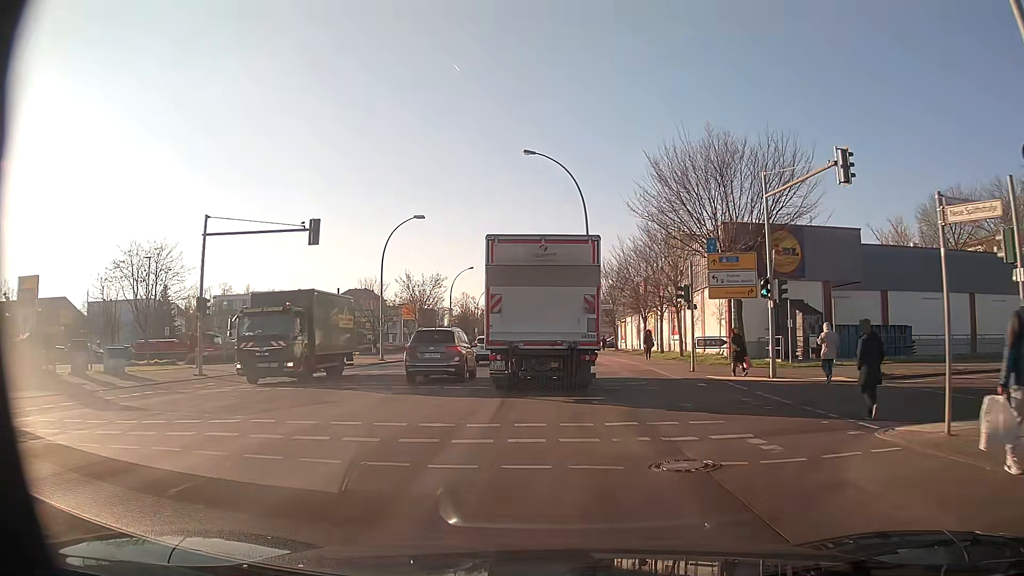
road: secondary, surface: asphalt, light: Day
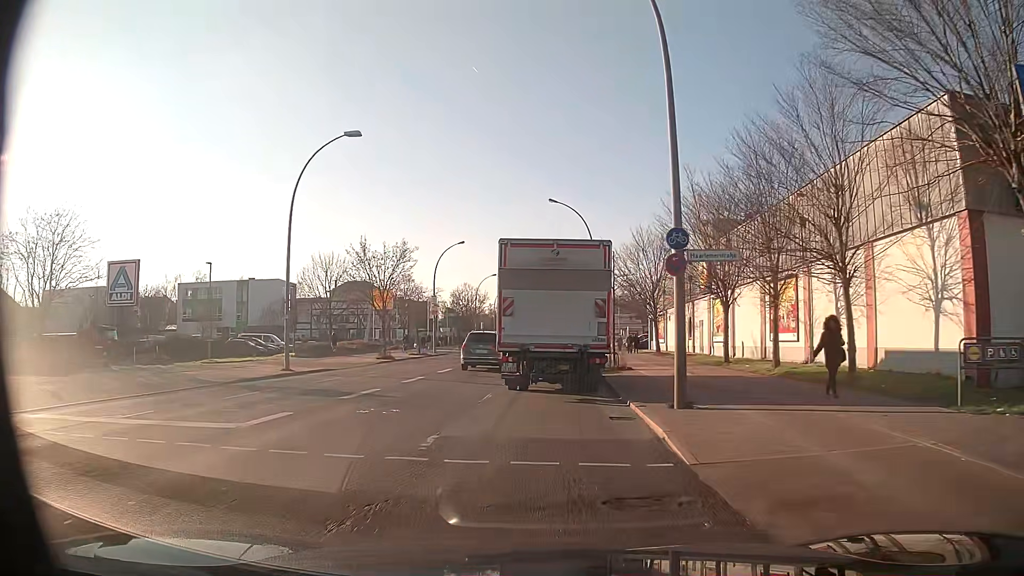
(-0.1, +19.9) m; -1°
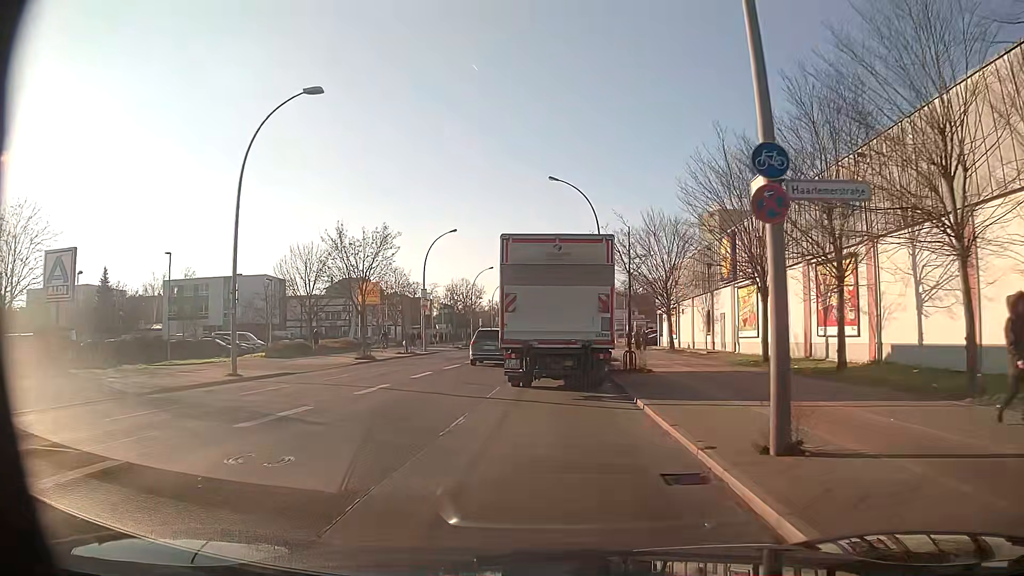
(0.0, +5.3) m; +1°
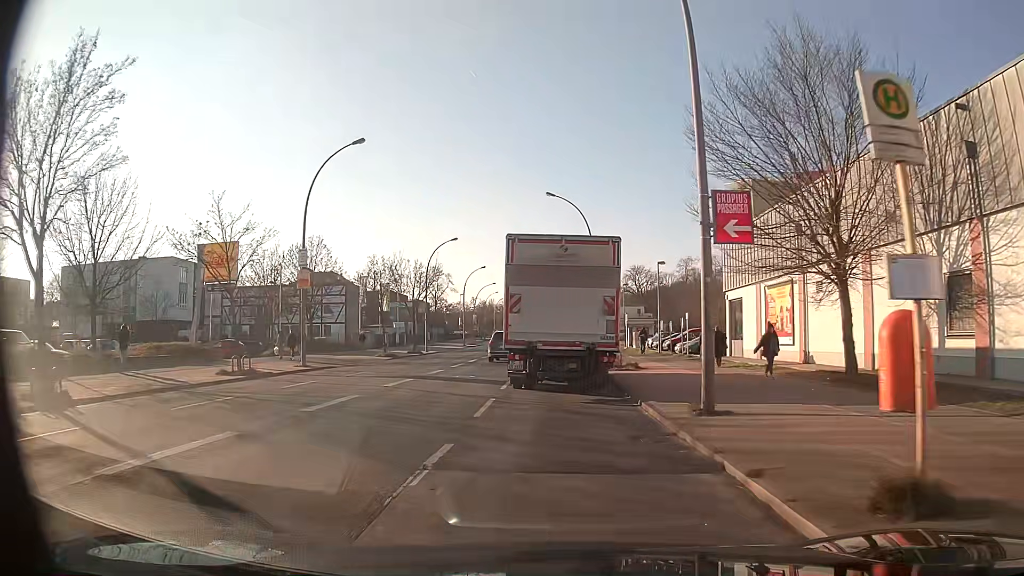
(0.0, +27.5) m; 0°
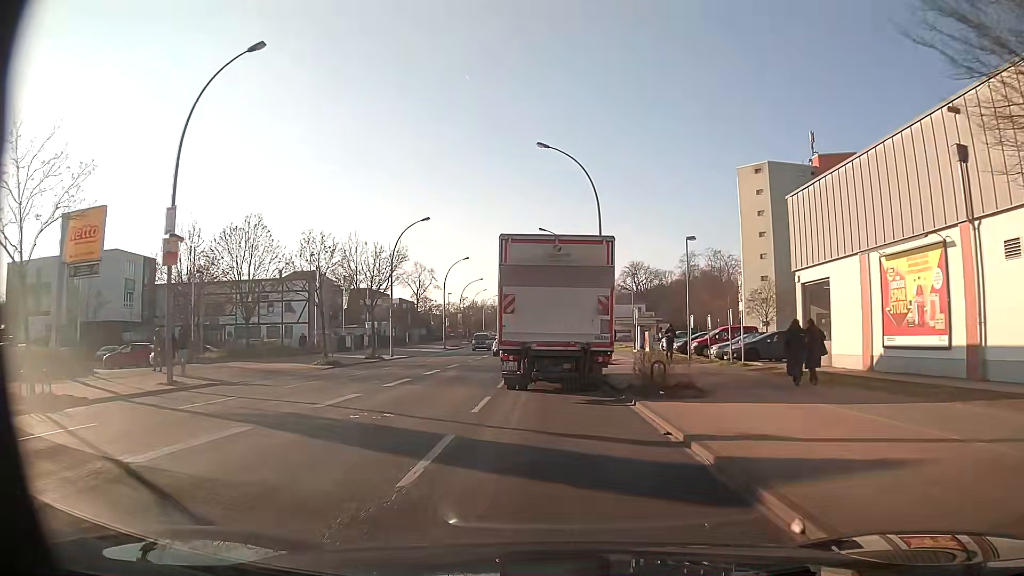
(0.0, +11.4) m; +1°
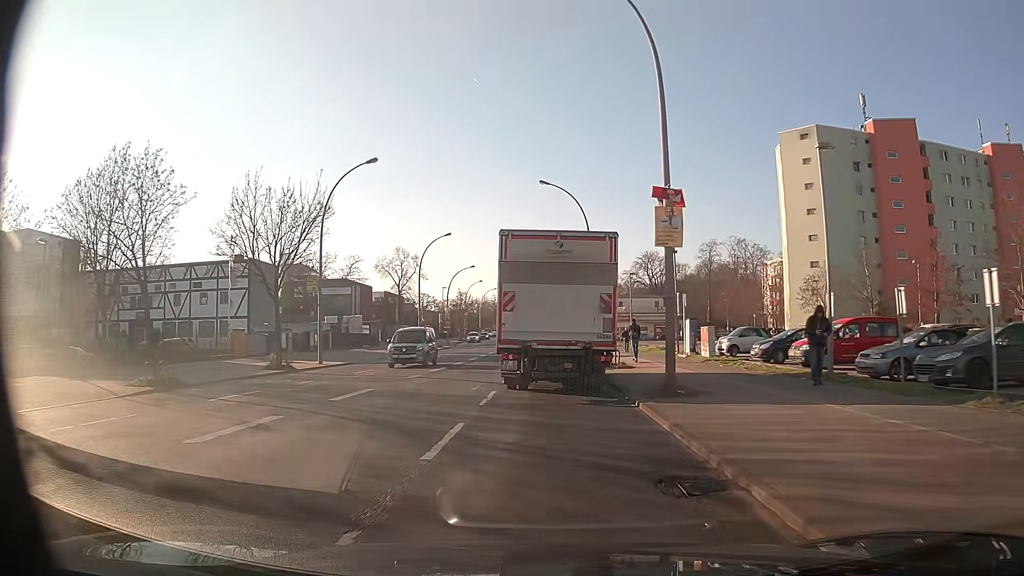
(0.0, +16.9) m; -1°
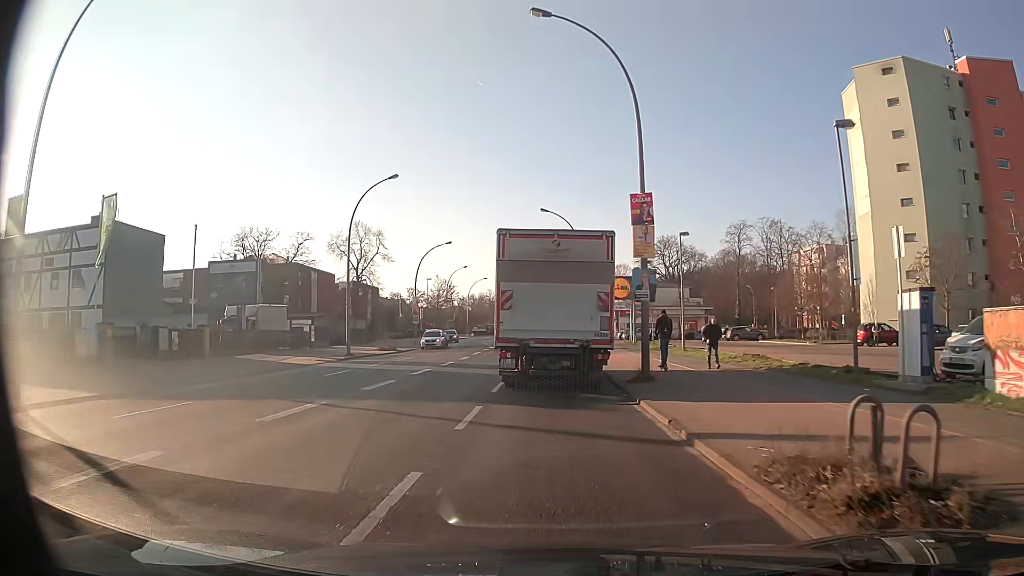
(0.0, +21.8) m; 0°
(0, +10) (0, +20) (0, +30) (0, +40) (0, +50) (0, +60) (0, +70) (0, +80) (0, +90) (0, +100) m
